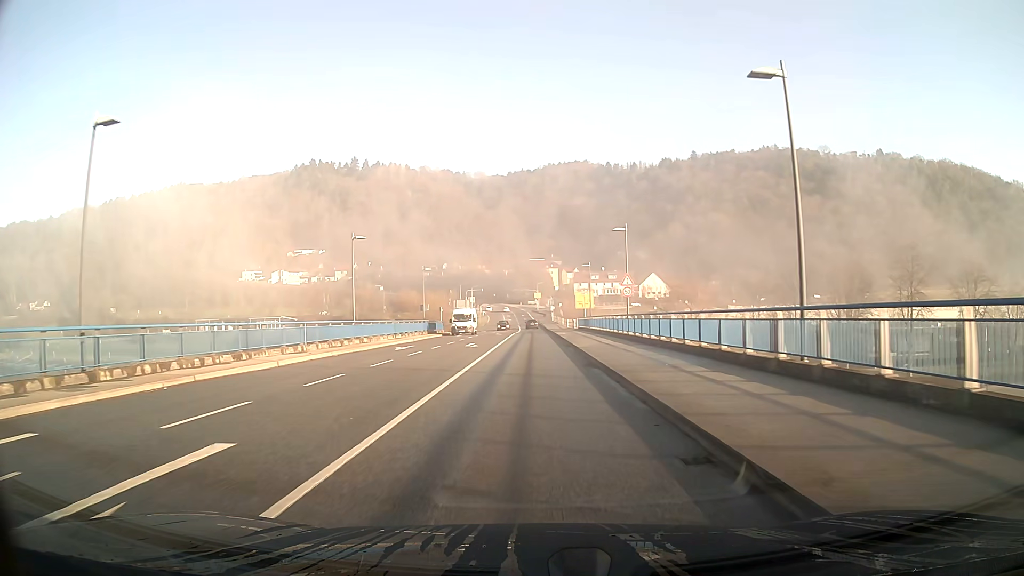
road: secondary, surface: asphalt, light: Day
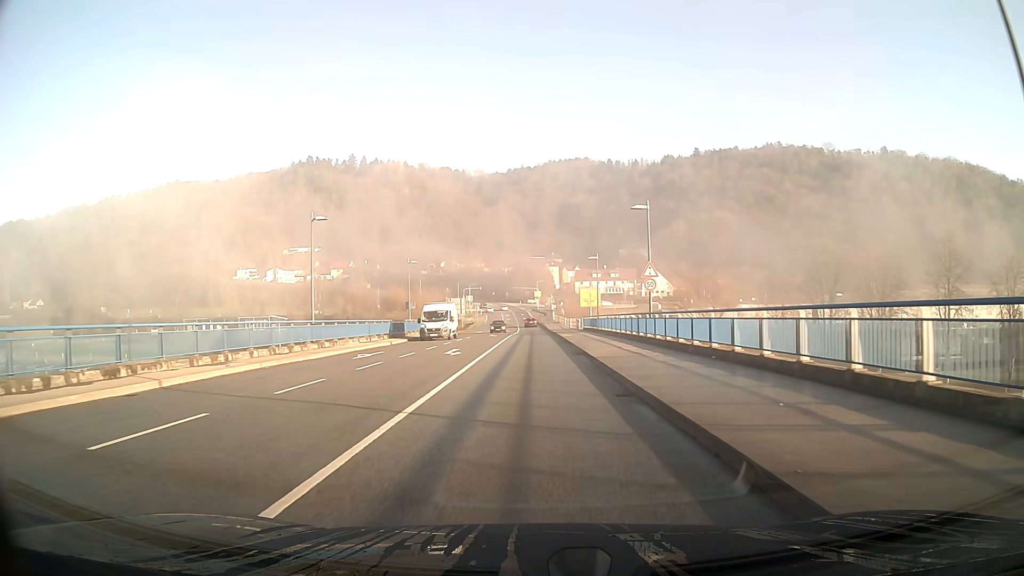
(0.0, +7.6) m; 0°
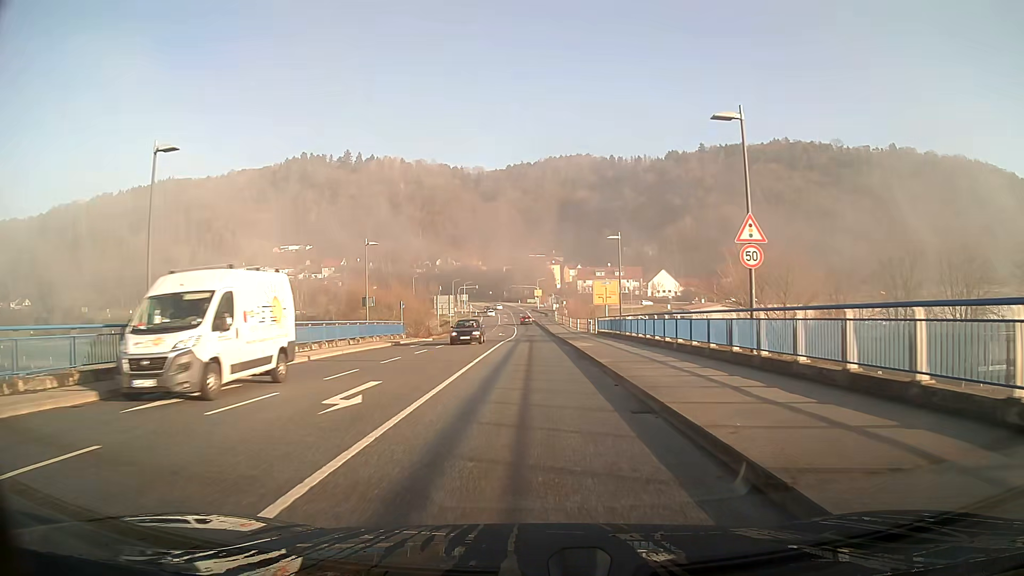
(0.0, +14.9) m; 0°
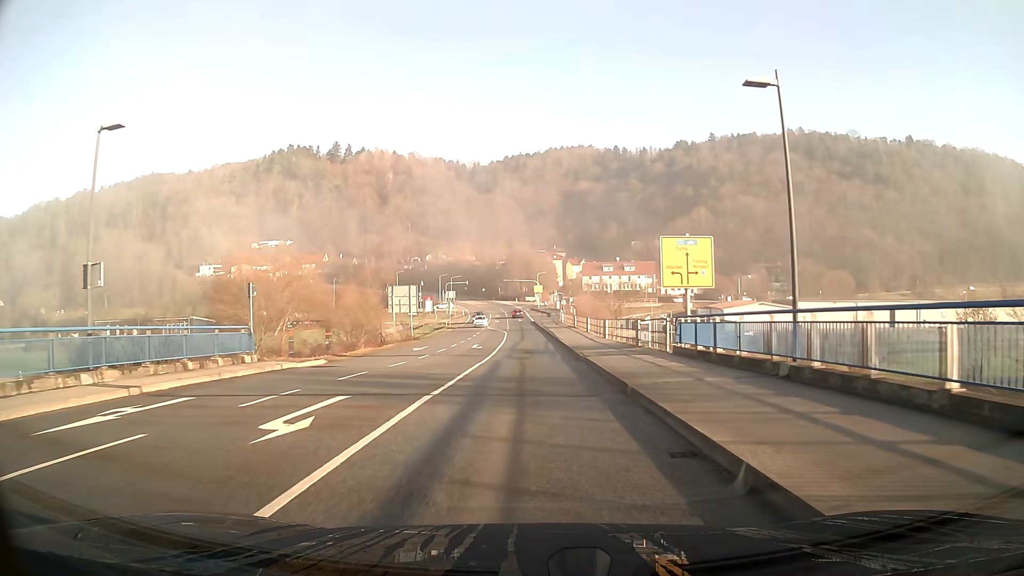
(0.0, +28.9) m; 0°
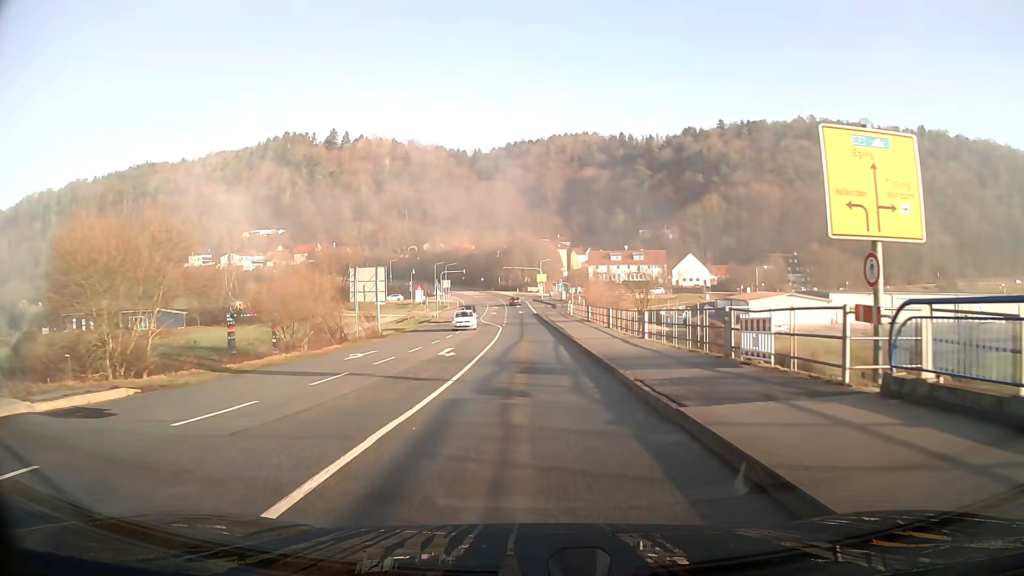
(0.0, +14.4) m; 0°
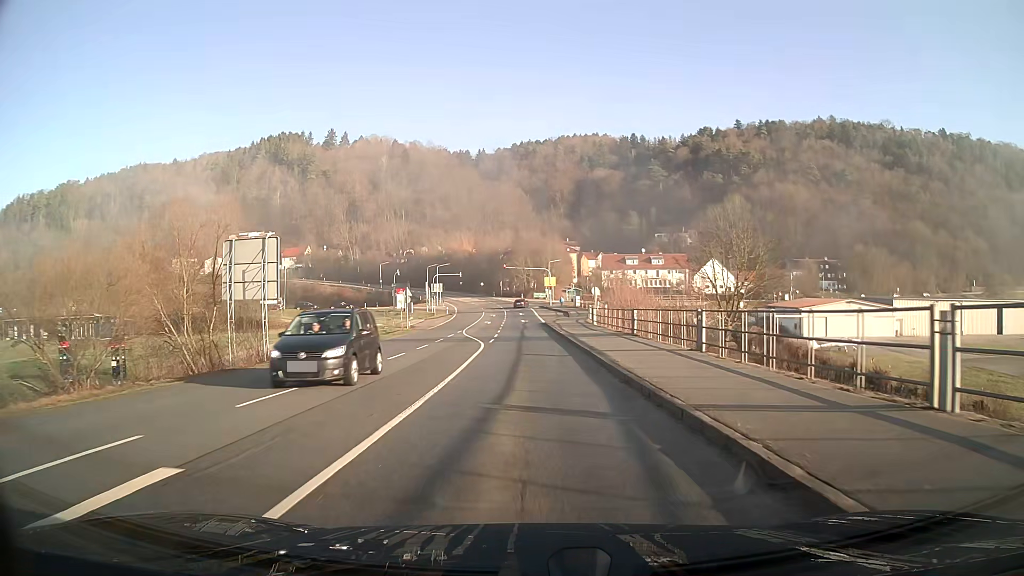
(0.0, +22.1) m; -1°
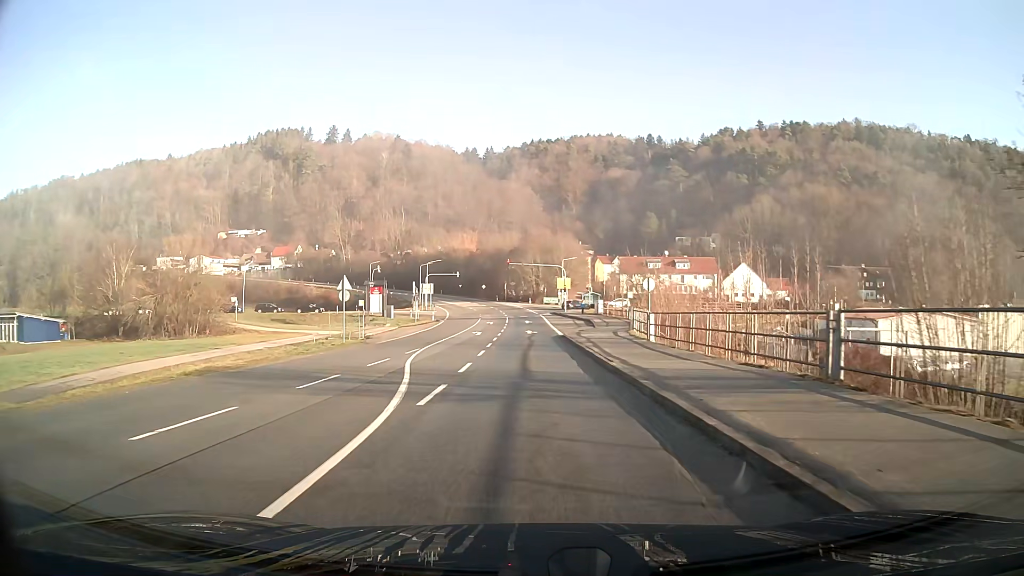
(-0.2, +21.4) m; -1°
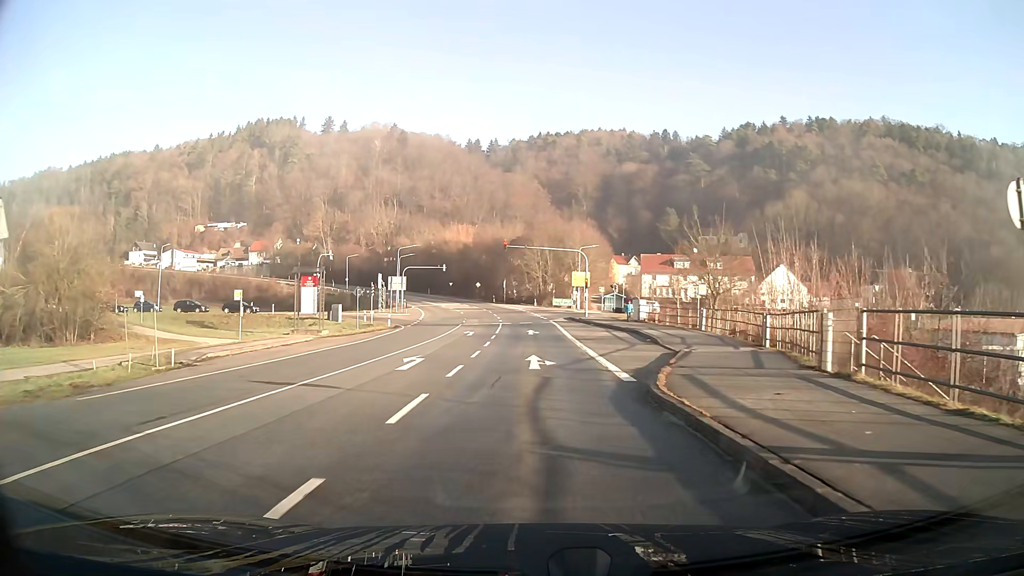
(-0.1, +25.7) m; 0°
(0, +10) (0, +20) (0, +30) (0, +40) (0, +50) (0, +60) (+5, +69) (+13, +75) (+21, +79) (+30, +84) m
